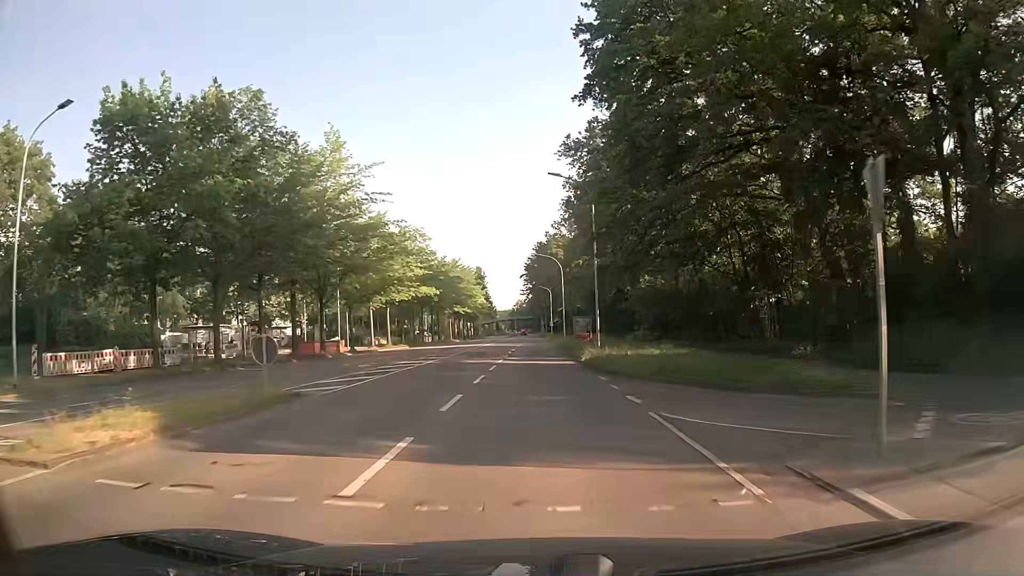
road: secondary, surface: asphalt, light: Day
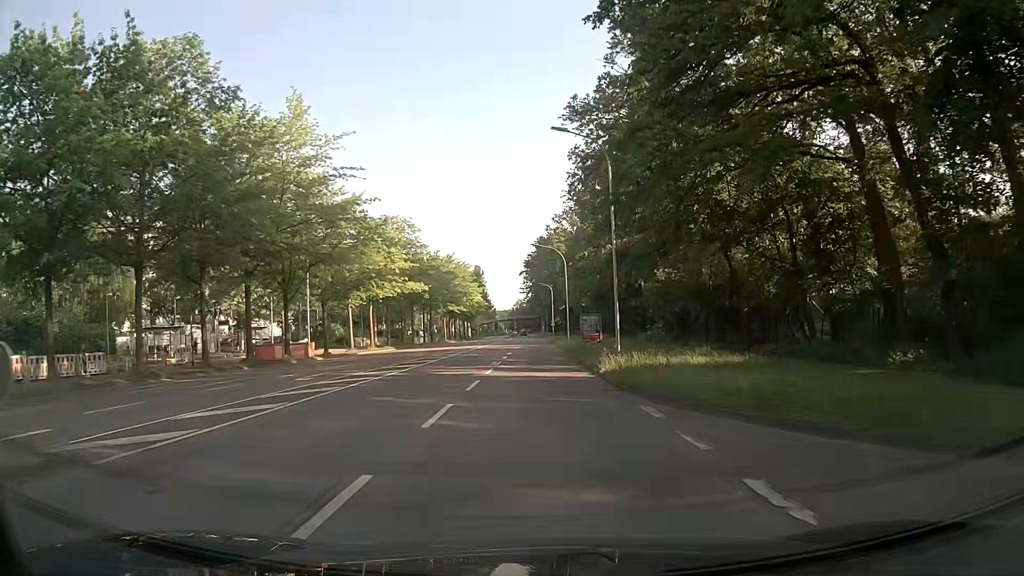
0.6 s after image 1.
(0.0, +8.0) m; 0°
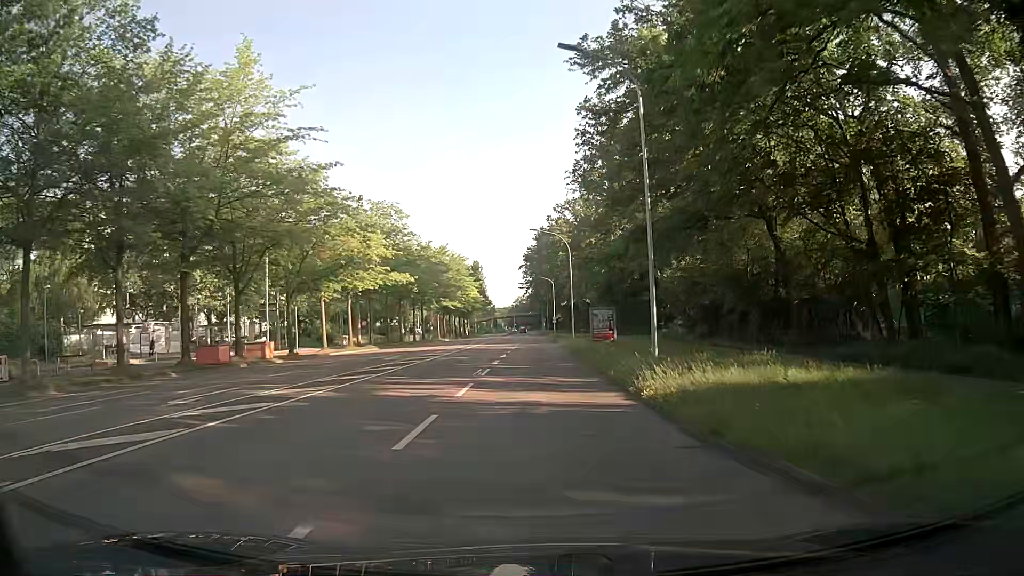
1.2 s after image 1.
(0.0, +8.0) m; 0°
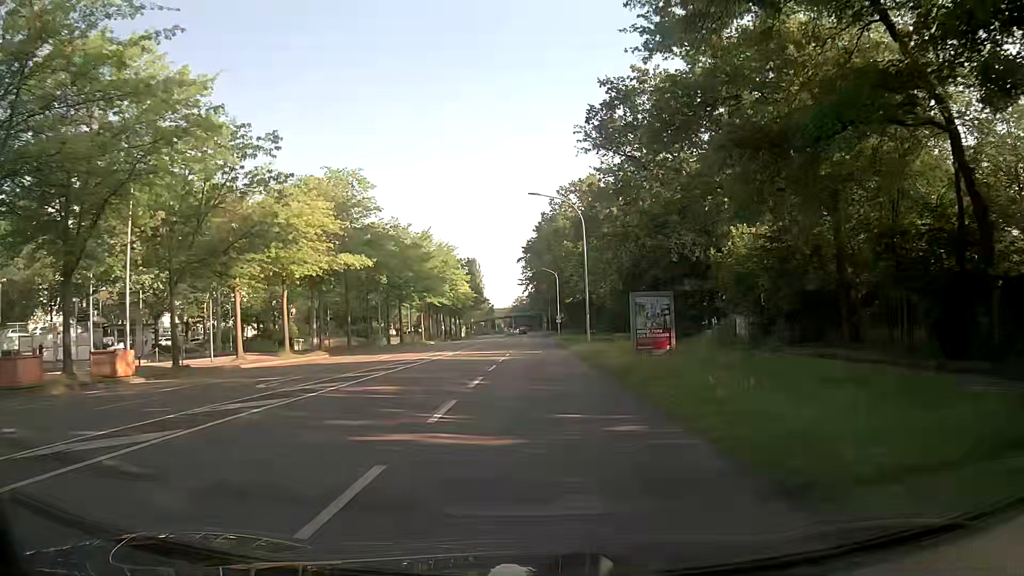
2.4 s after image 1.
(0.0, +15.8) m; 0°
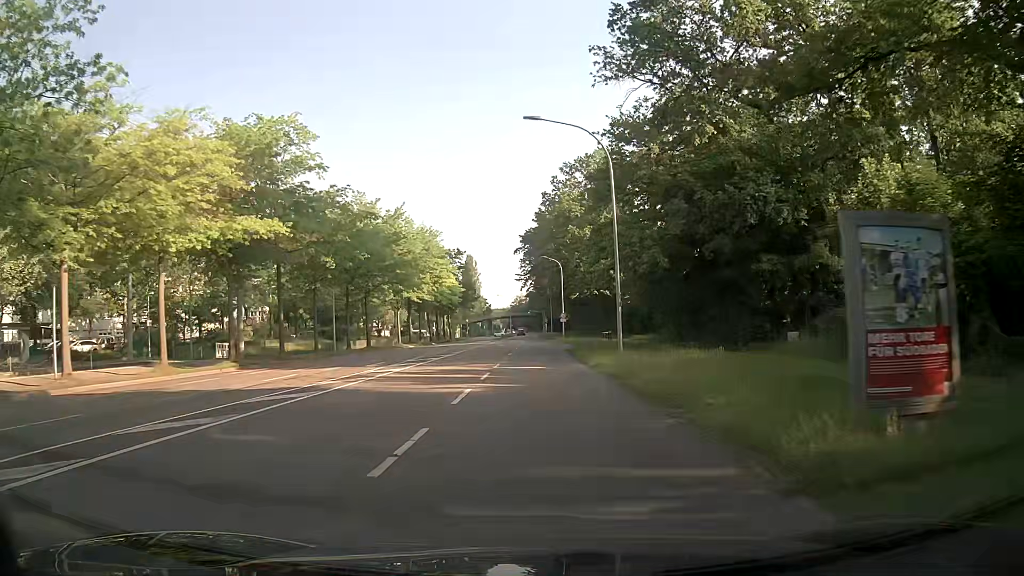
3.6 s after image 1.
(+0.1, +15.6) m; +1°
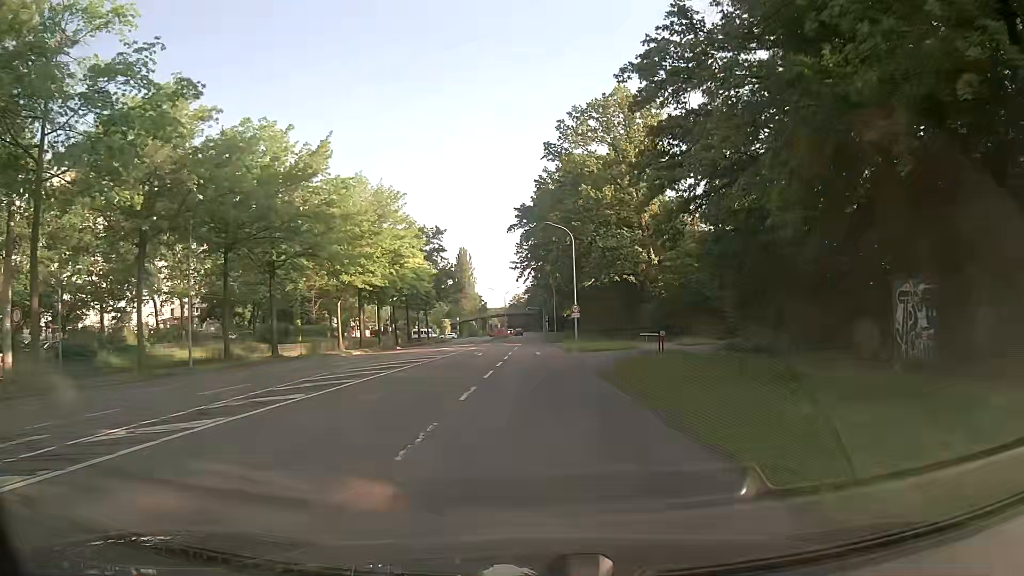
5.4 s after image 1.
(0.0, +23.3) m; 0°
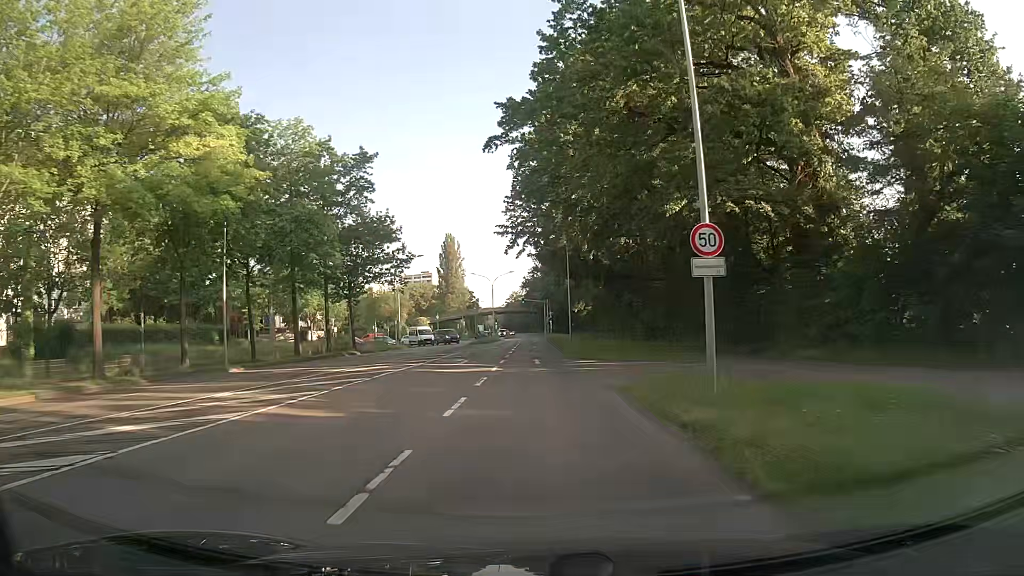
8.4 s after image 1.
(-0.3, +38.4) m; 0°
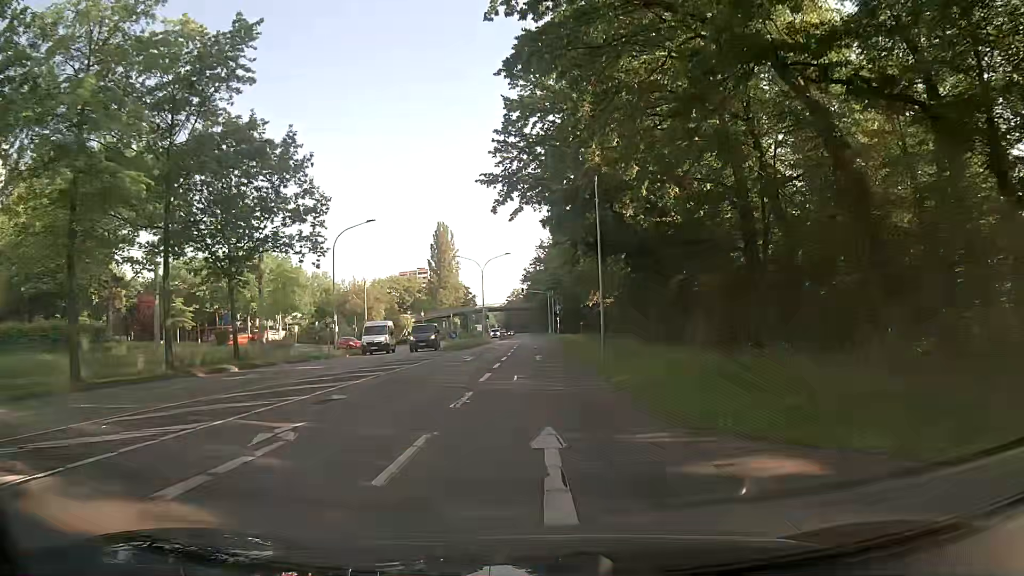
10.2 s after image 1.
(0.0, +22.9) m; 0°
